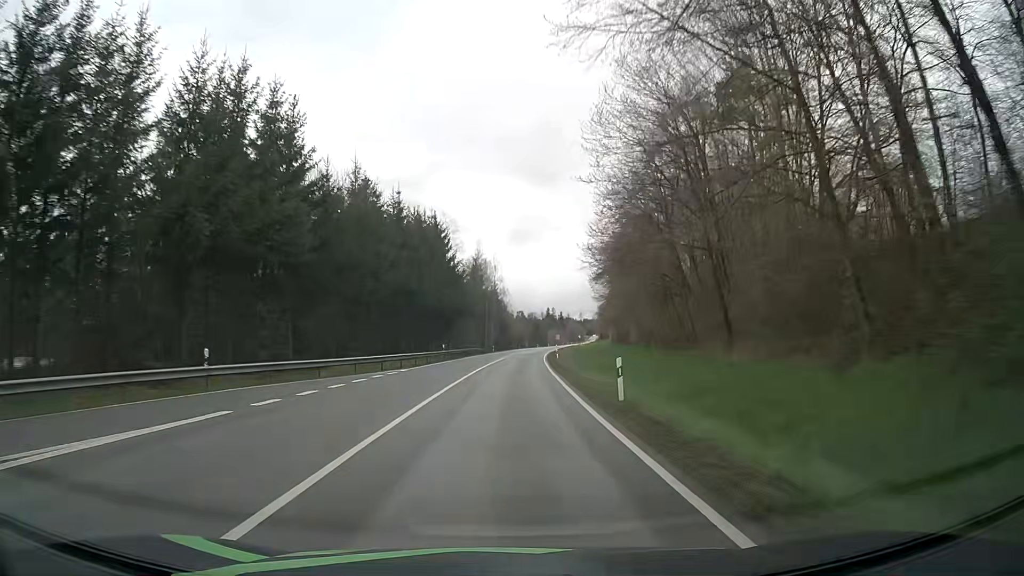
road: secondary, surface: asphalt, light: Day
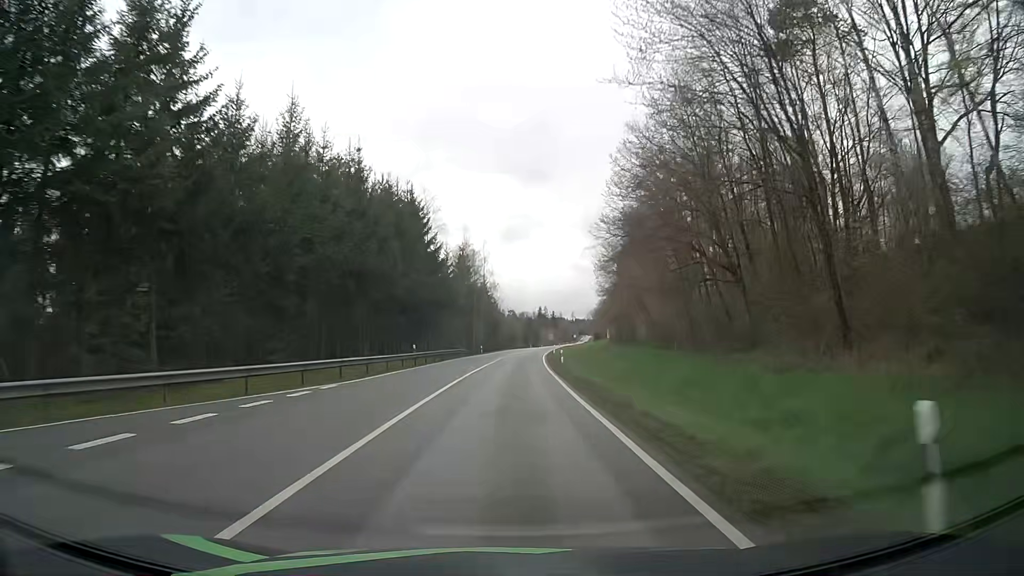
(+0.1, +12.6) m; +1°
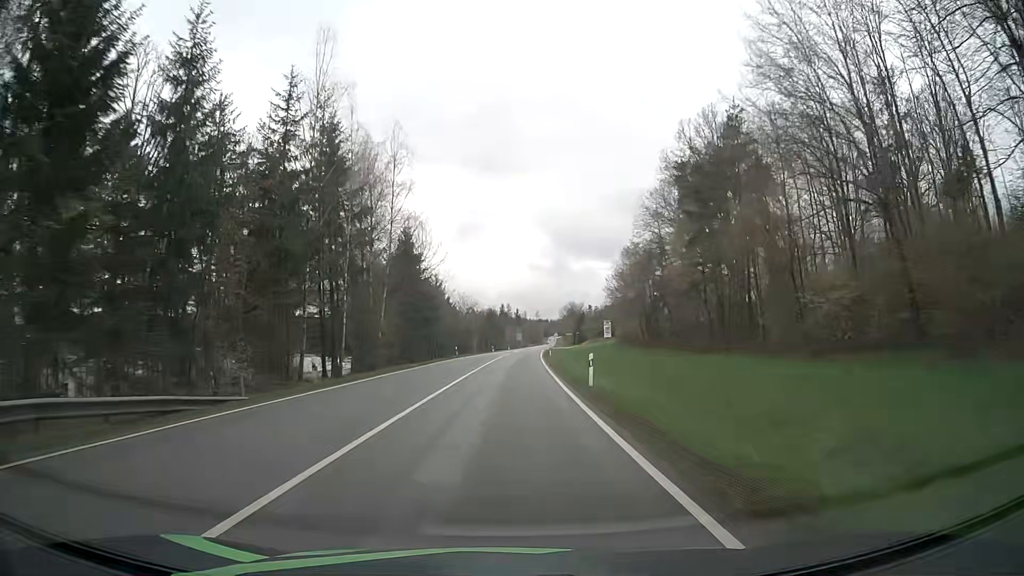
(+2.1, +62.2) m; +3°
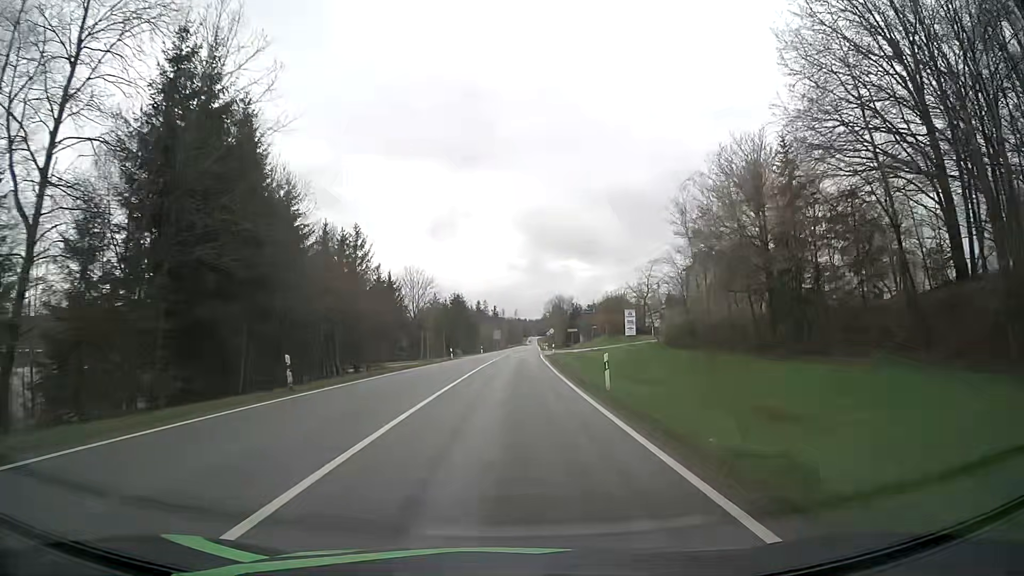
(+0.7, +46.2) m; +2°
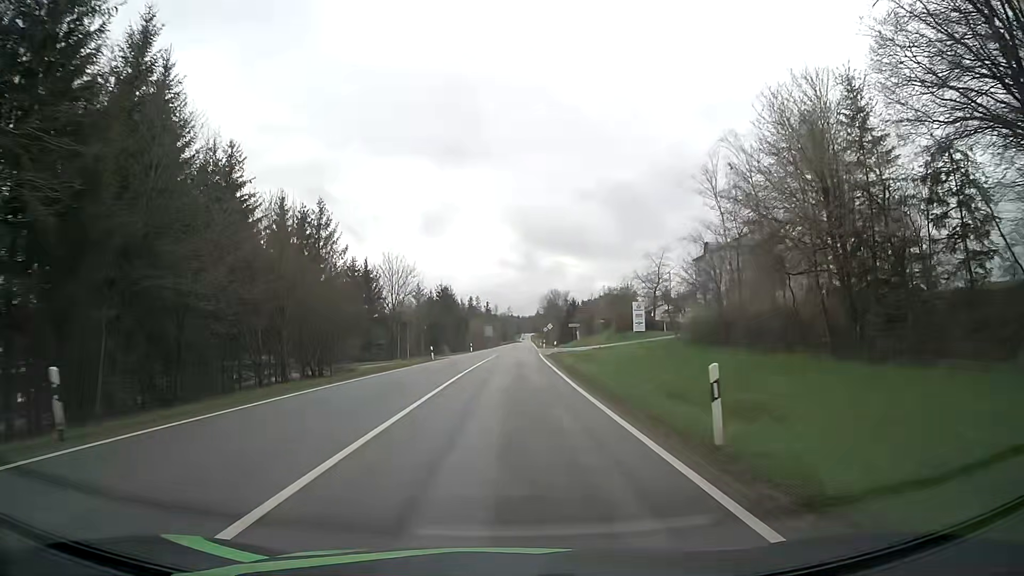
(0.0, +10.5) m; 0°
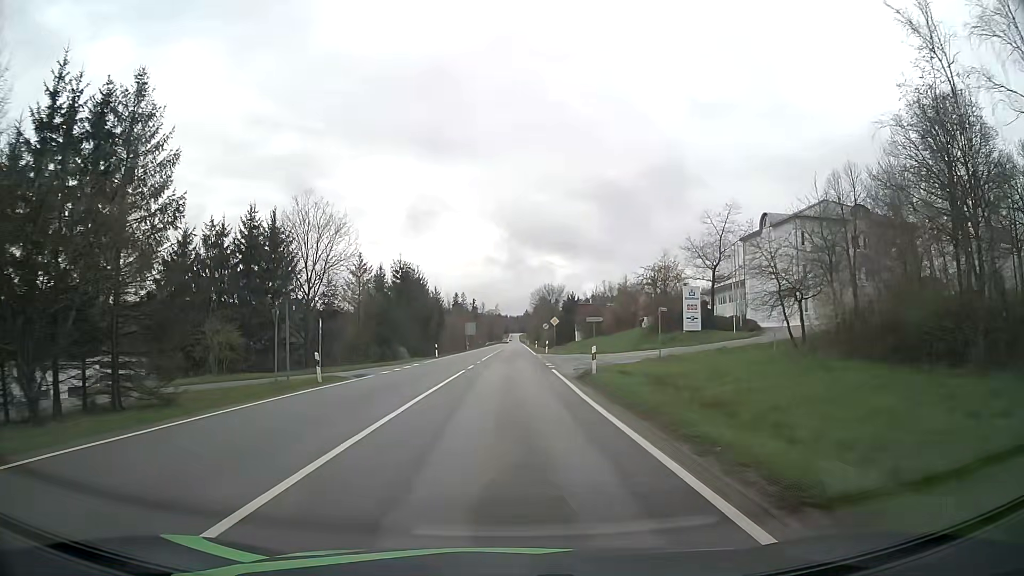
(+0.4, +27.9) m; +1°
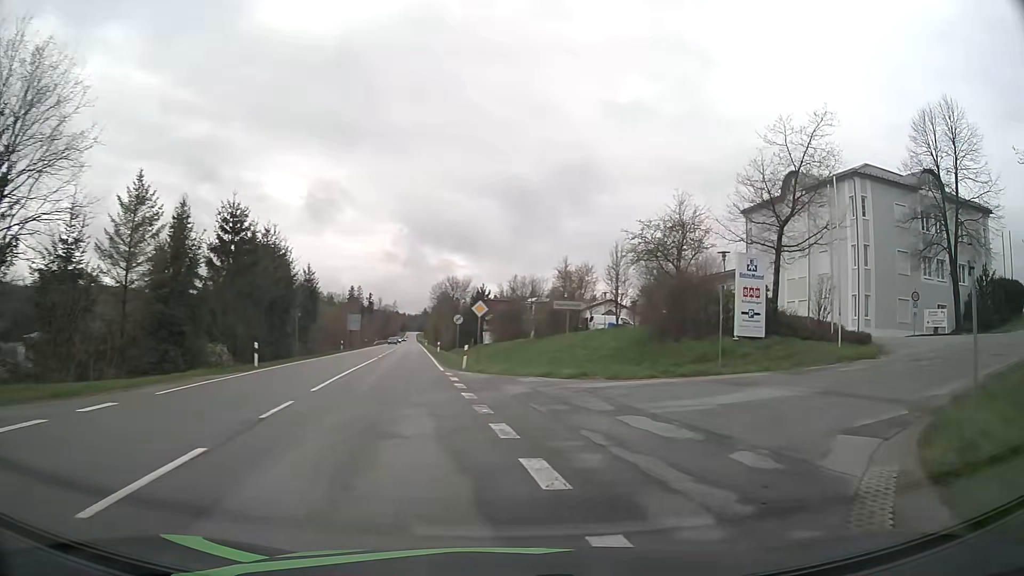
(+0.5, +26.0) m; +7°
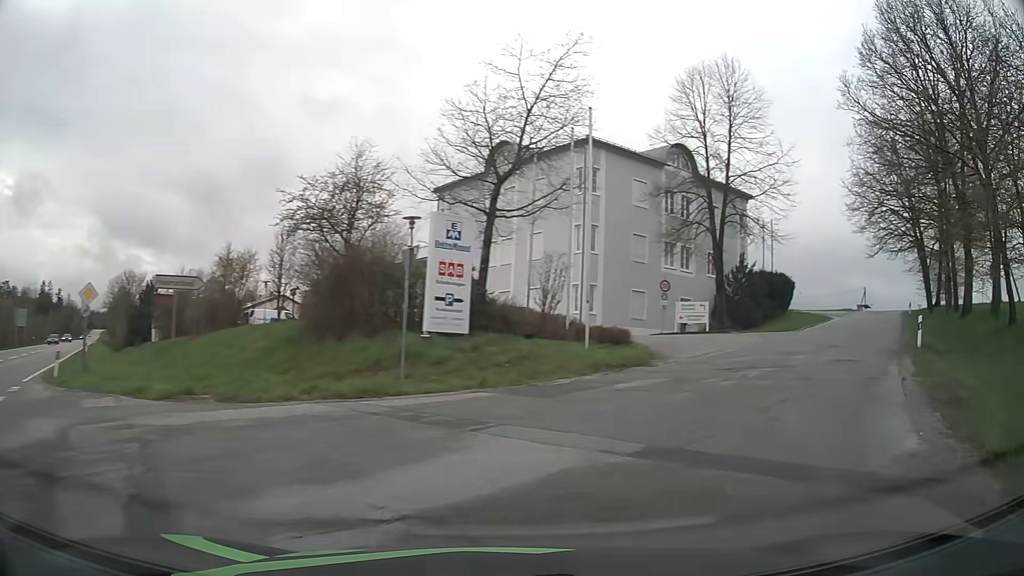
(+2.0, +8.5) m; +29°
